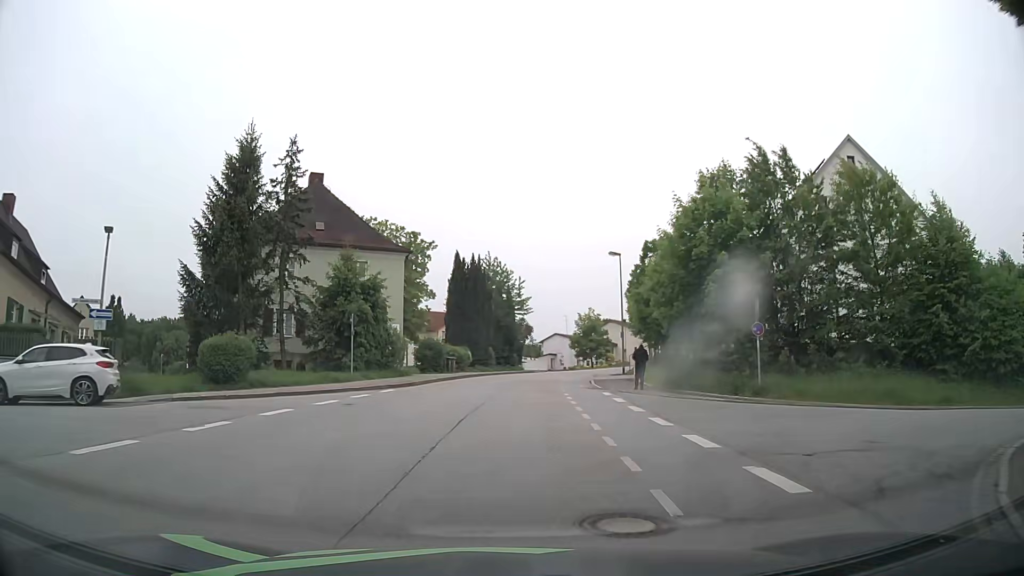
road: residential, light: Day
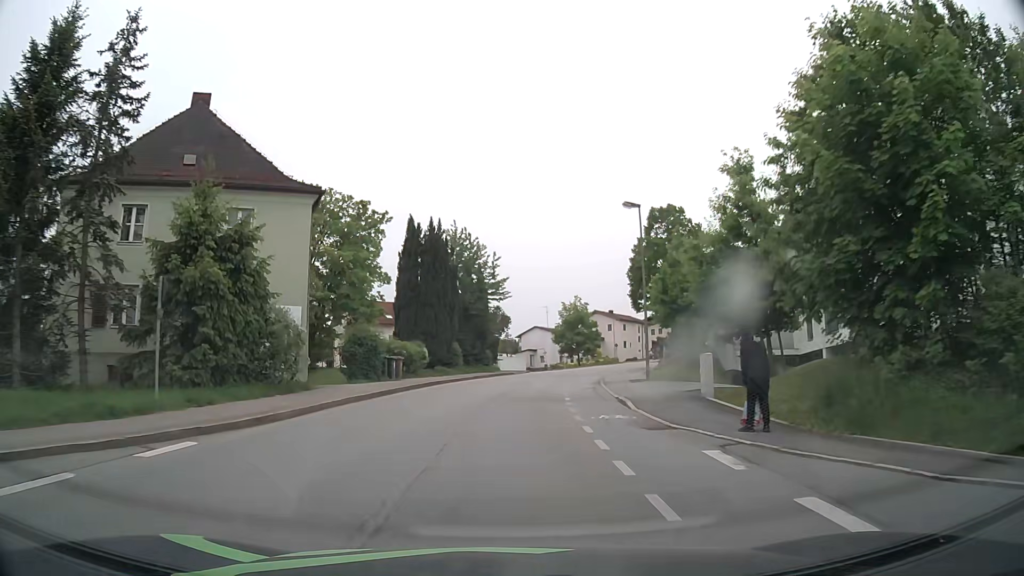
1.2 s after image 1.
(+0.2, +14.3) m; +2°
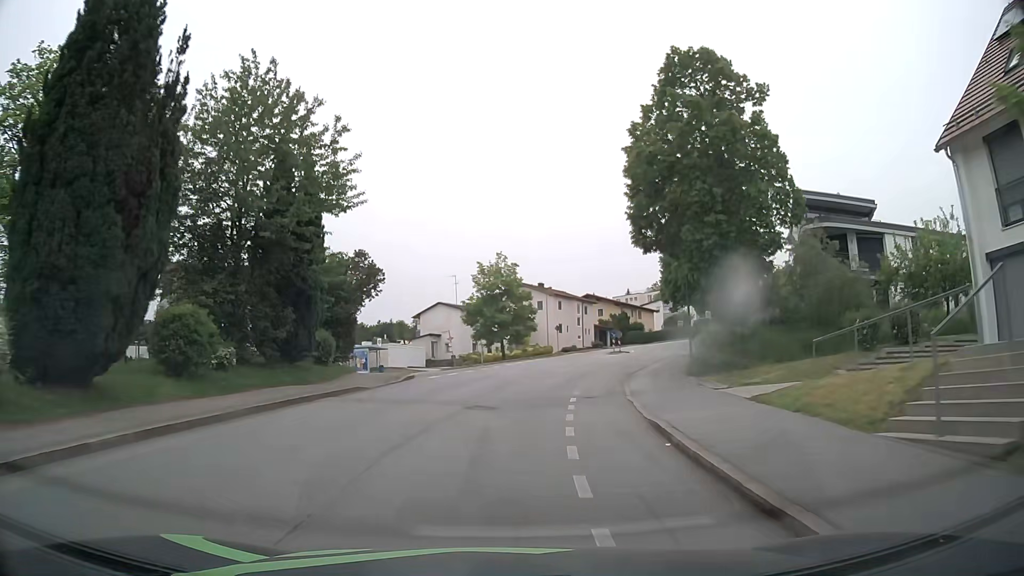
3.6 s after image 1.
(+1.7, +29.2) m; +7°
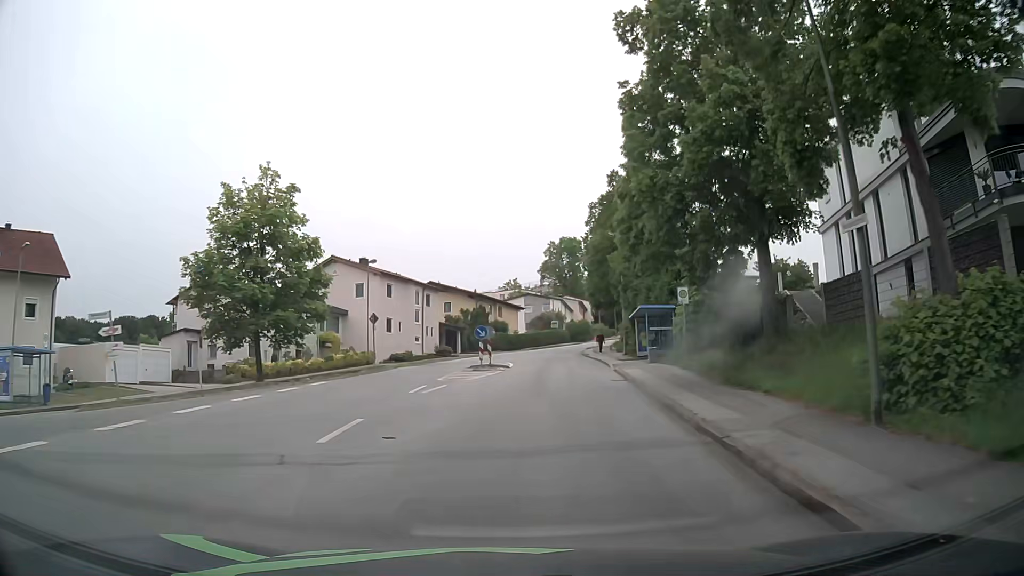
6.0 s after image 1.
(+2.9, +28.6) m; +13°
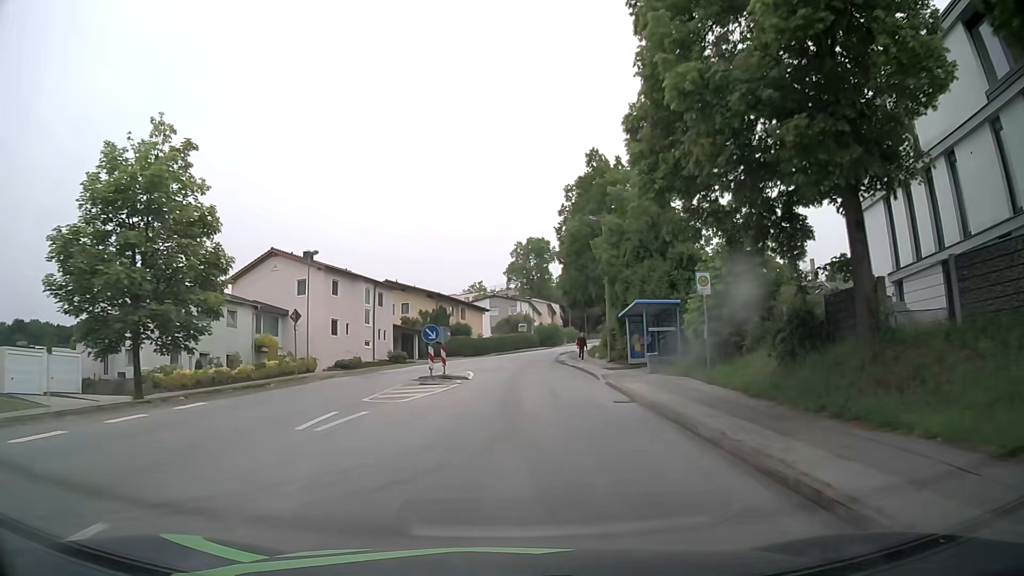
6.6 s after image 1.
(+0.2, +7.3) m; +3°
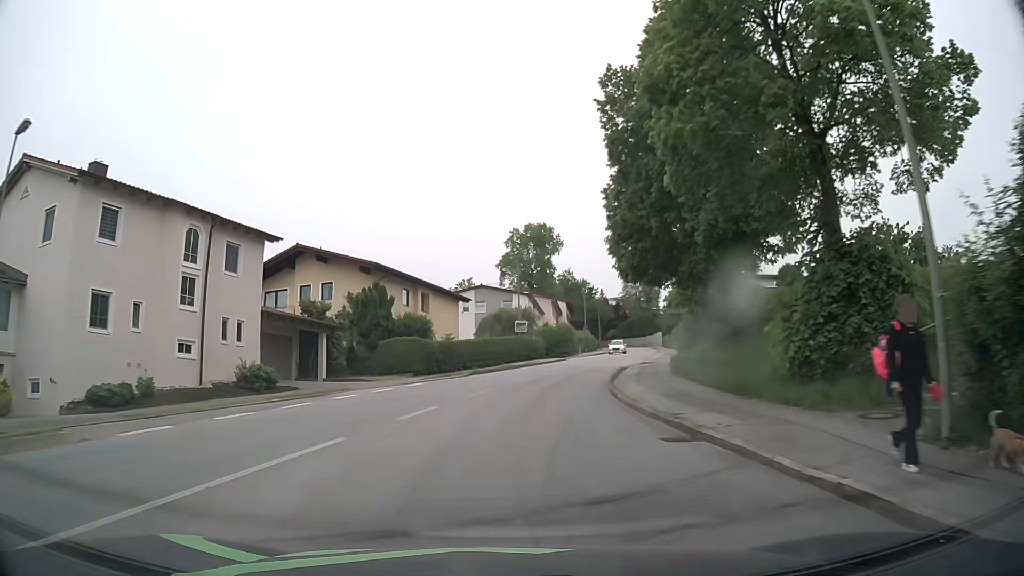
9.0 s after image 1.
(+0.7, +29.6) m; +1°
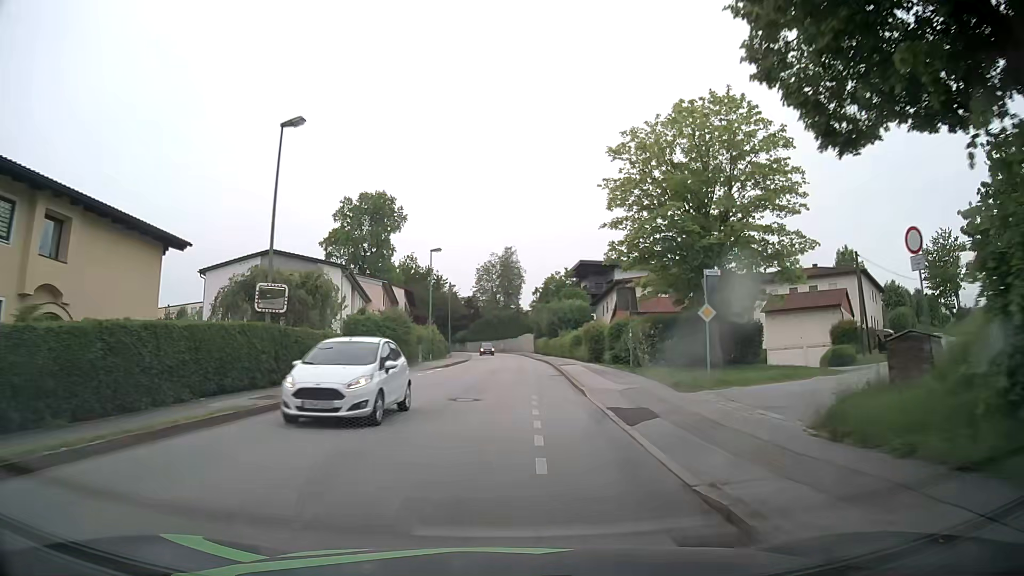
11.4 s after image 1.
(+2.9, +29.7) m; +14°
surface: asphalt
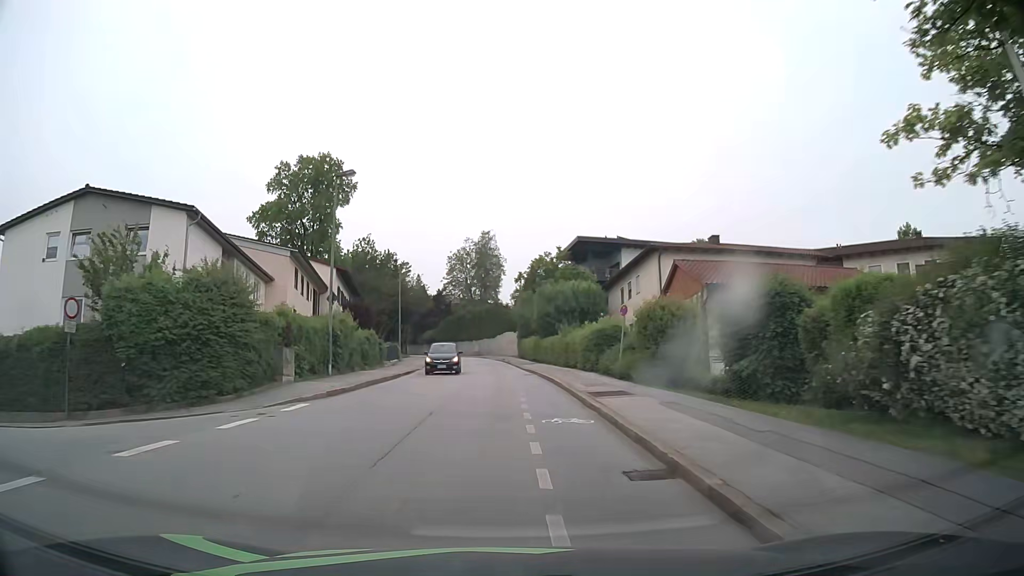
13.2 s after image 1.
(+0.4, +22.7) m; +1°
(0, +10) (0, +20) (0, +30) (0, +40) (-1, +50) (-2, +60) (-3, +70) (-5, +80) (-7, +89) (-10, +99) m
